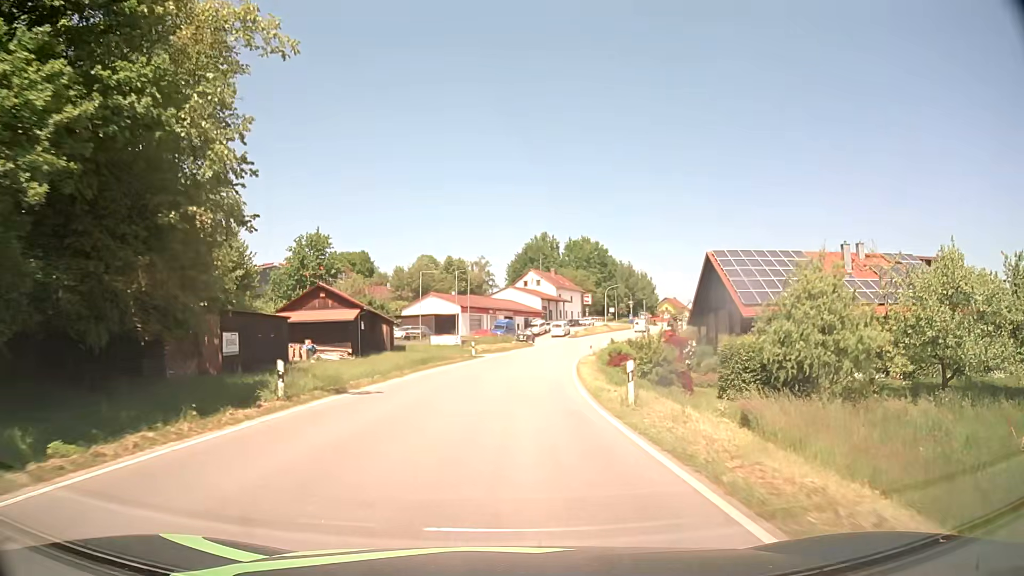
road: tertiary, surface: asphalt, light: Day
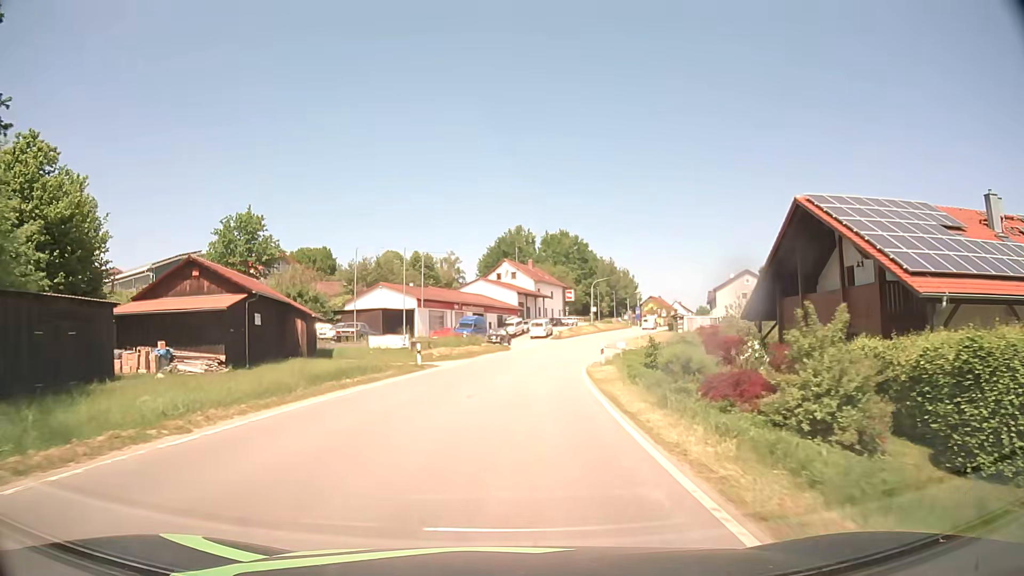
(+0.3, +16.2) m; +2°
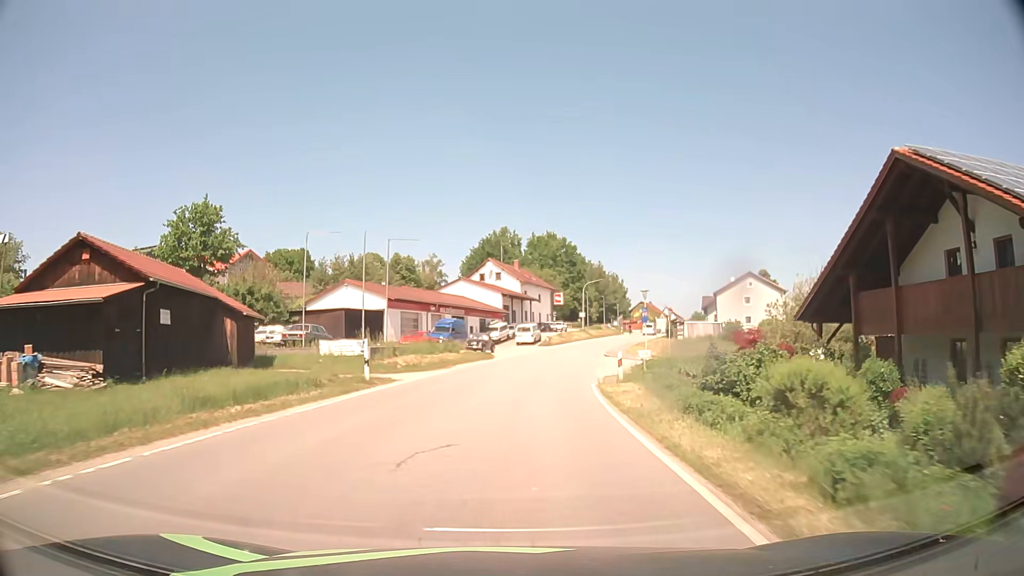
(+0.1, +8.0) m; +1°
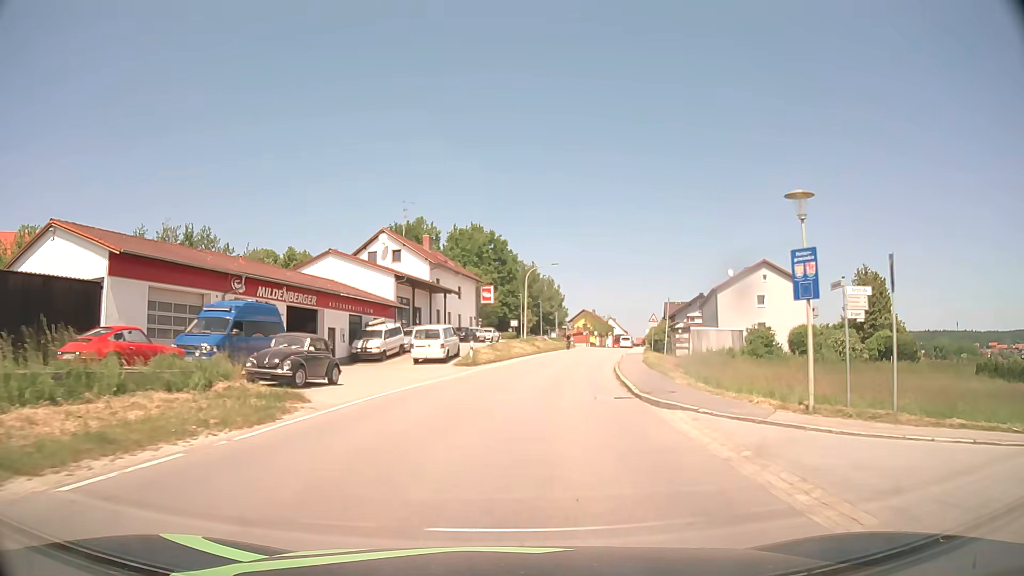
(+1.6, +31.6) m; +6°
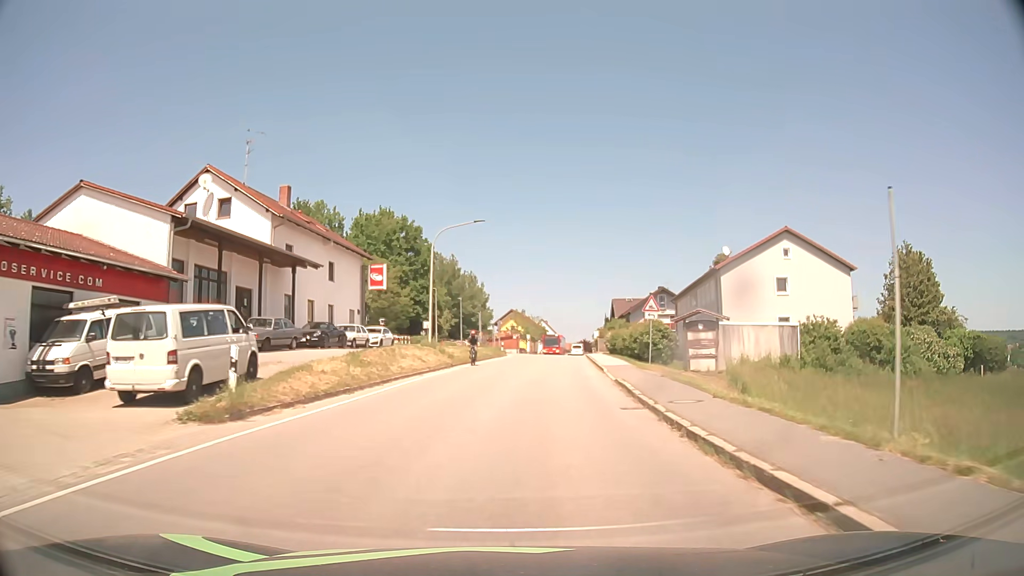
(+1.6, +23.3) m; +7°
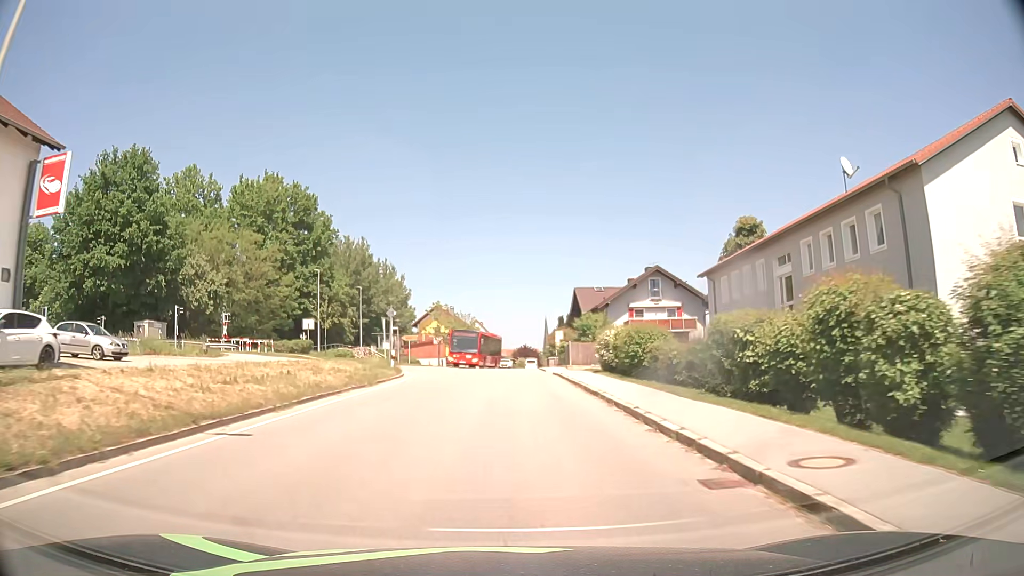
(+1.9, +30.9) m; +6°
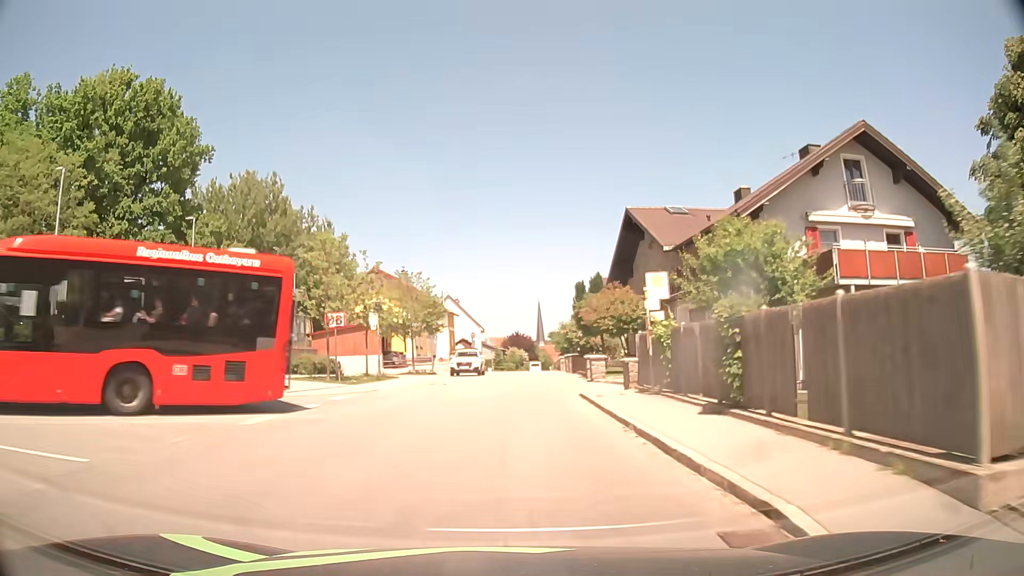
(+0.3, +39.2) m; +1°
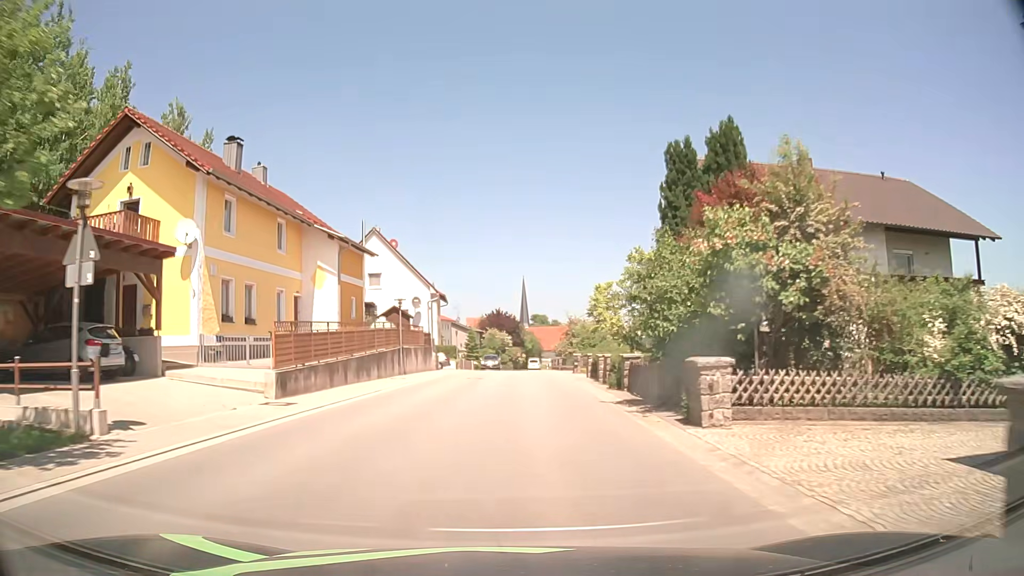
(+0.5, +40.1) m; +1°
(0, +10) (0, +20) (0, +30) (+1, +40) (+1, +50) (+1, +60) (+1, +70) (+2, +80) (+2, +90) (+3, +100) m
